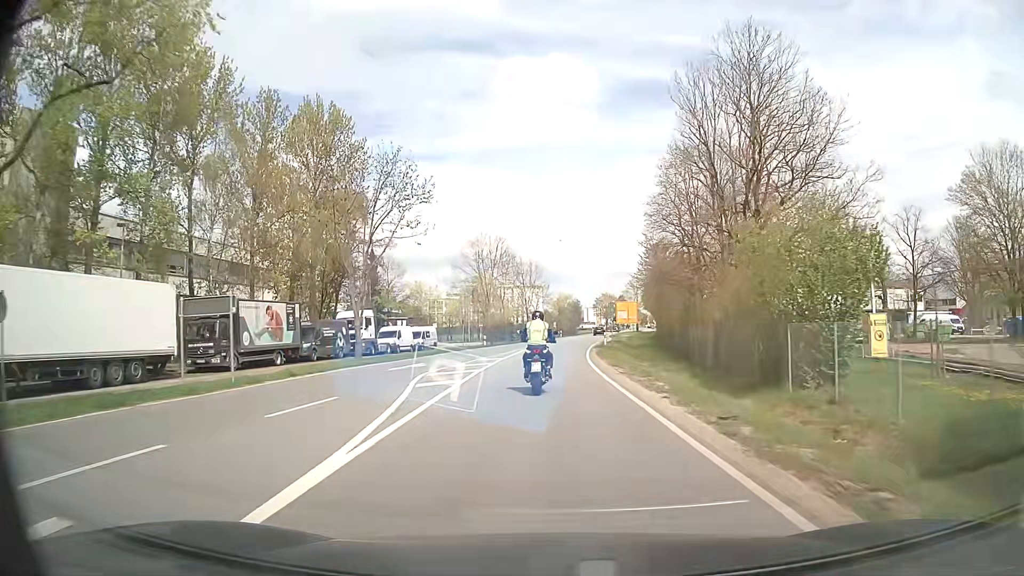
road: secondary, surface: asphalt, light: Day
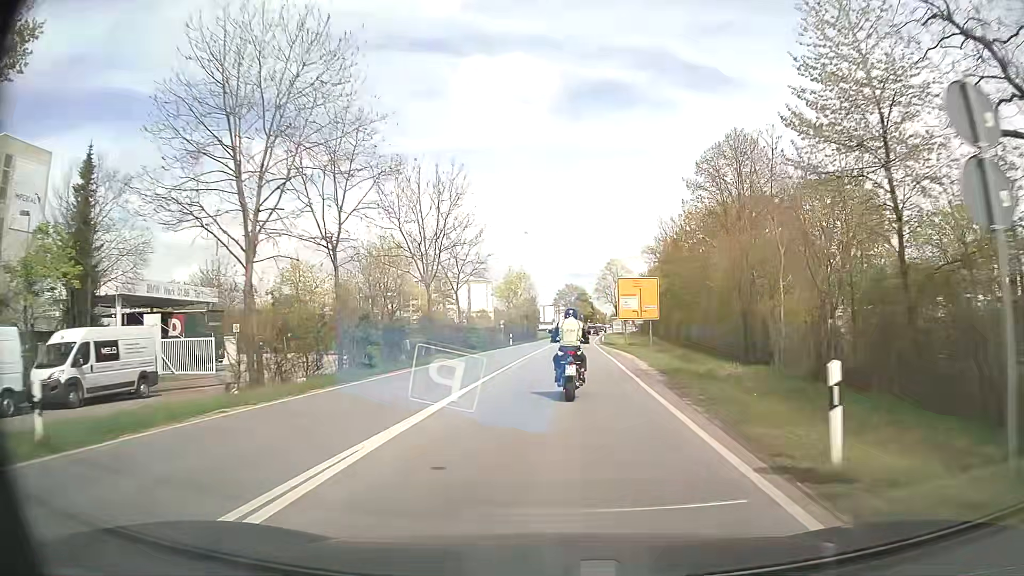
(+0.9, +46.0) m; +4°
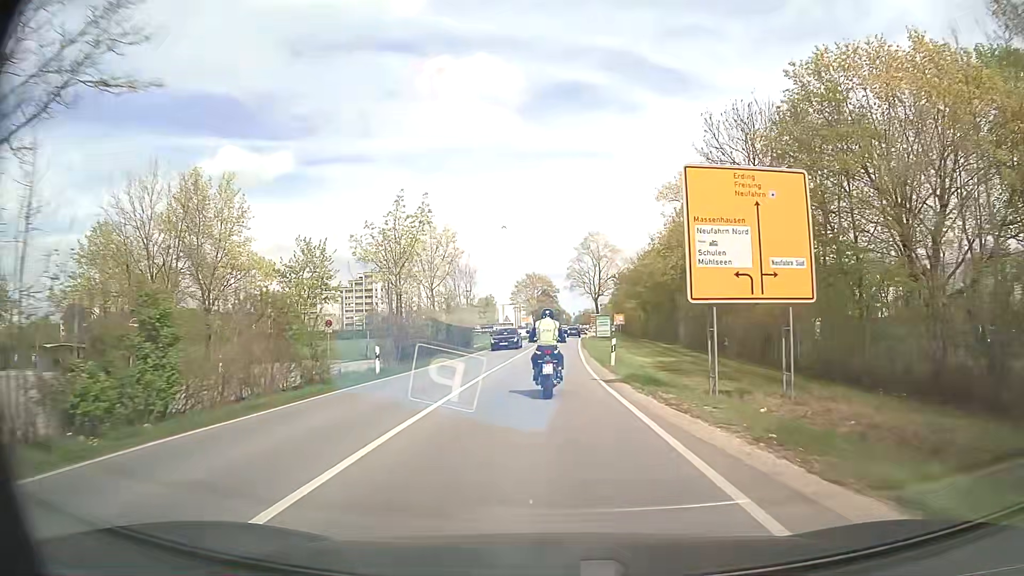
(+1.3, +34.8) m; +3°
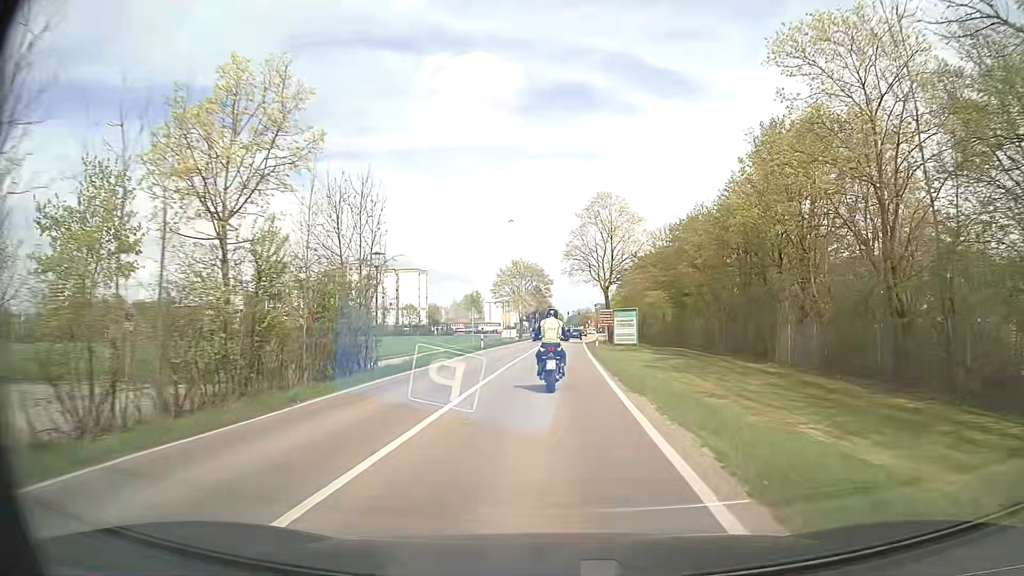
(+0.1, +25.4) m; +1°
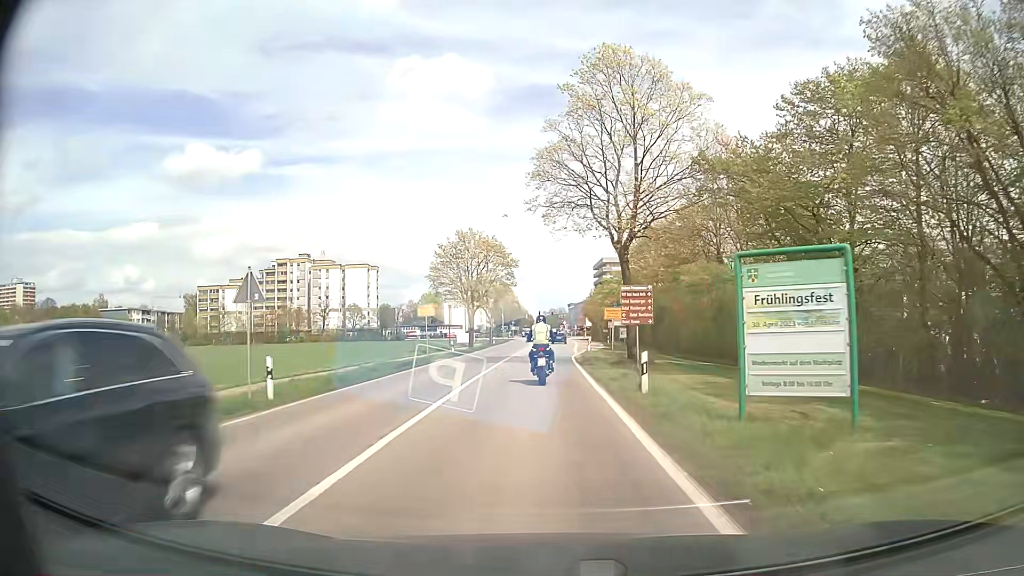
(+0.6, +32.1) m; +2°
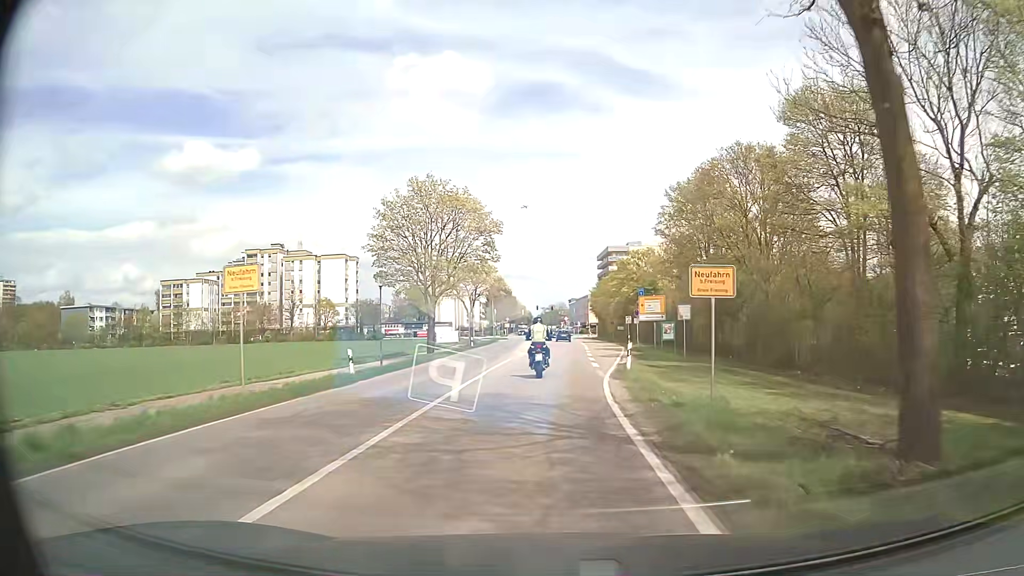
(+0.1, +22.9) m; +1°
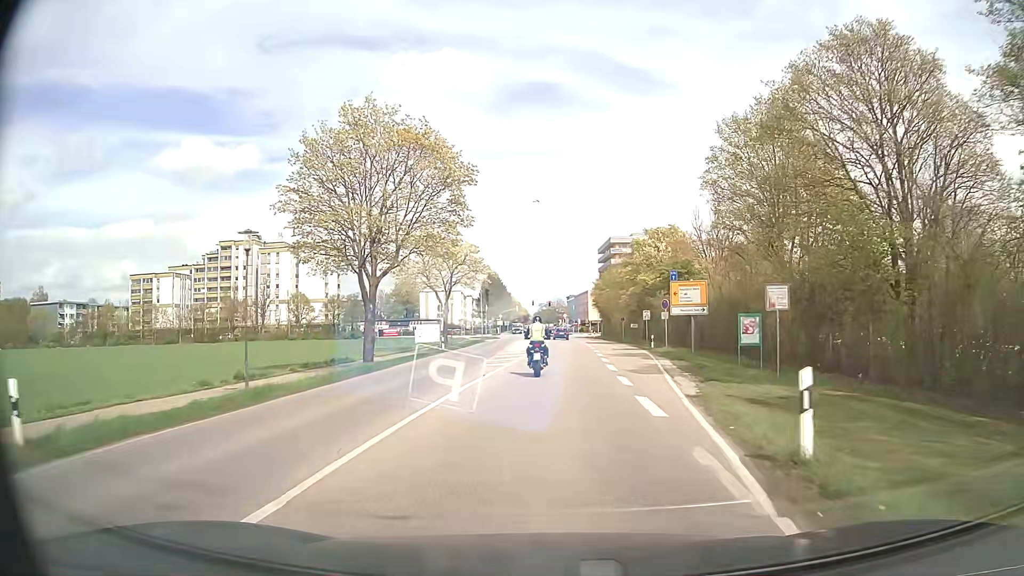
(-0.1, +15.4) m; 0°
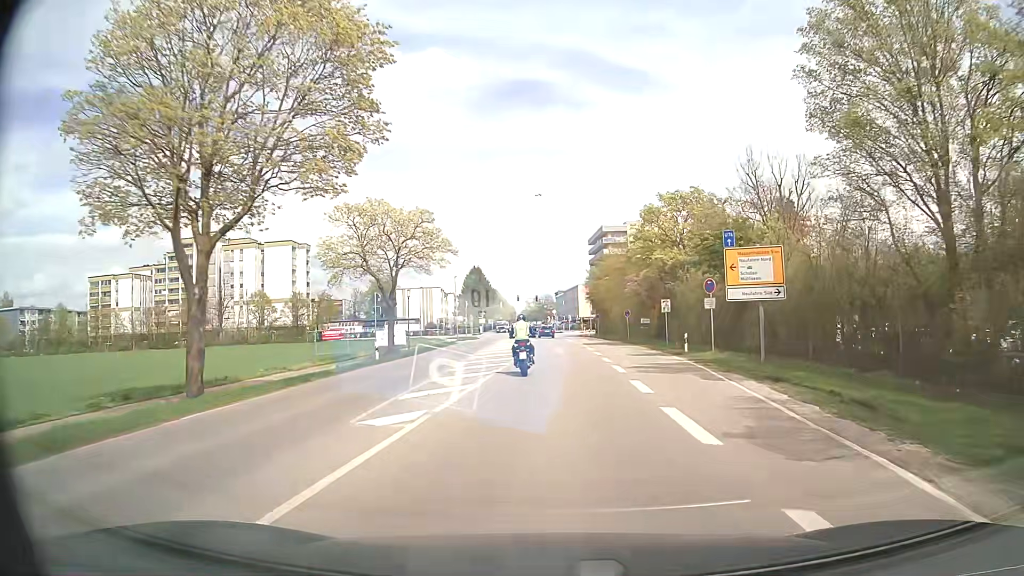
(+0.1, +14.9) m; 0°
